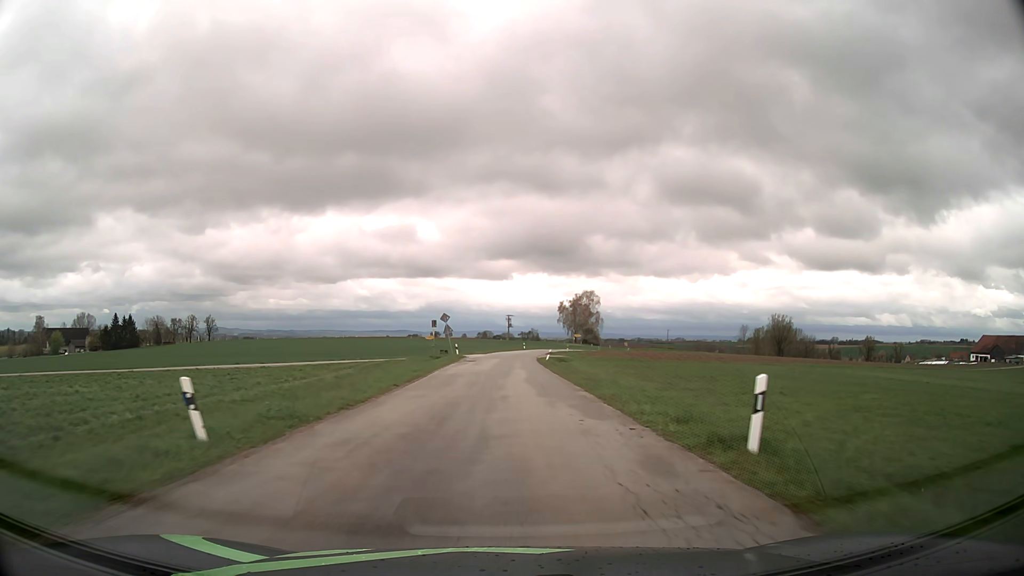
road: tertiary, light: Day
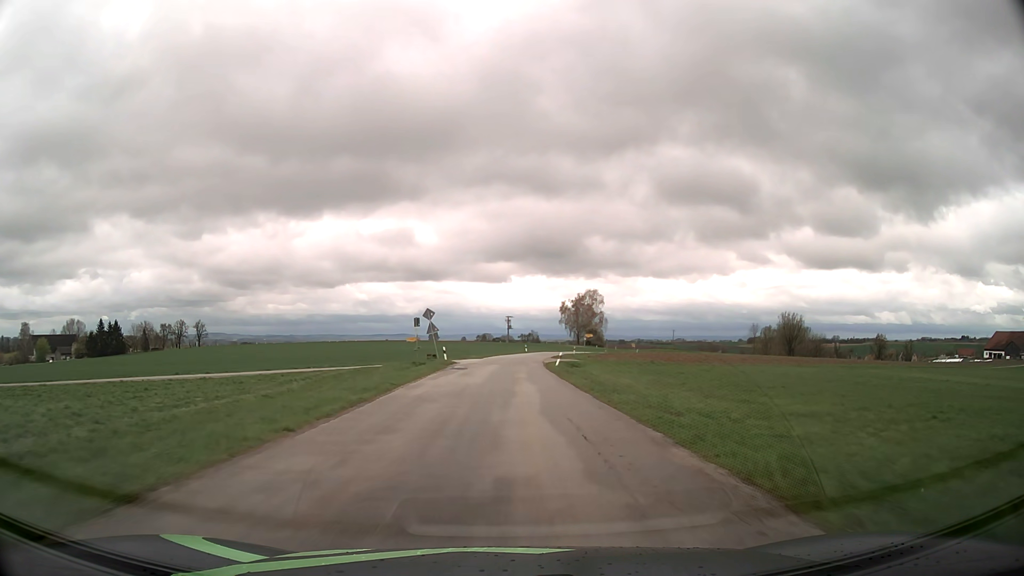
(0.0, +10.8) m; 0°
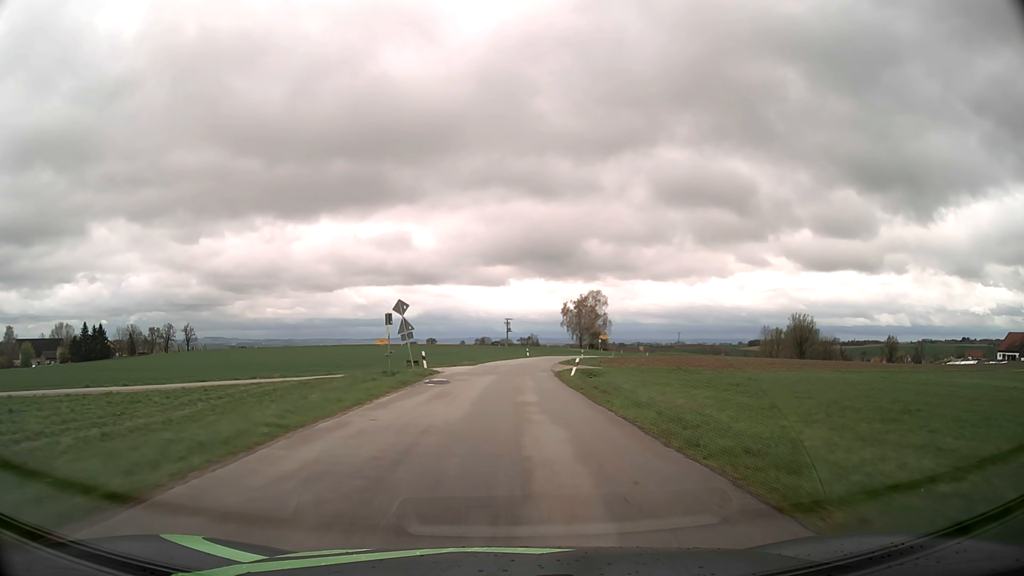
(0.0, +10.9) m; 0°
(0, +10) (0, +20) (0, +30) (+1, +40) (+1, +50) (+2, +60) (+4, +70) (+5, +80) (+7, +89) (+10, +99) m
